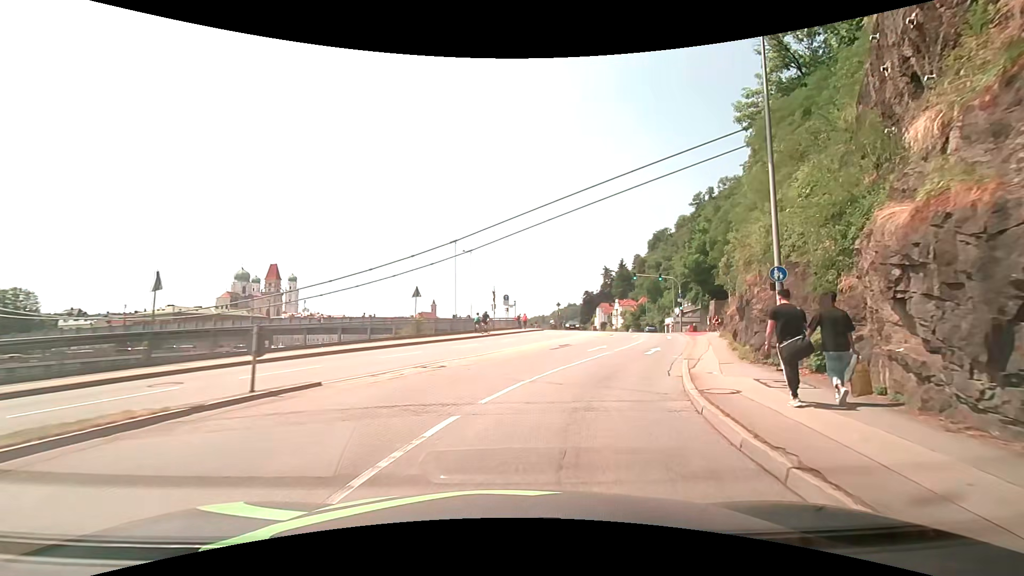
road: primary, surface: asphalt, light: Day
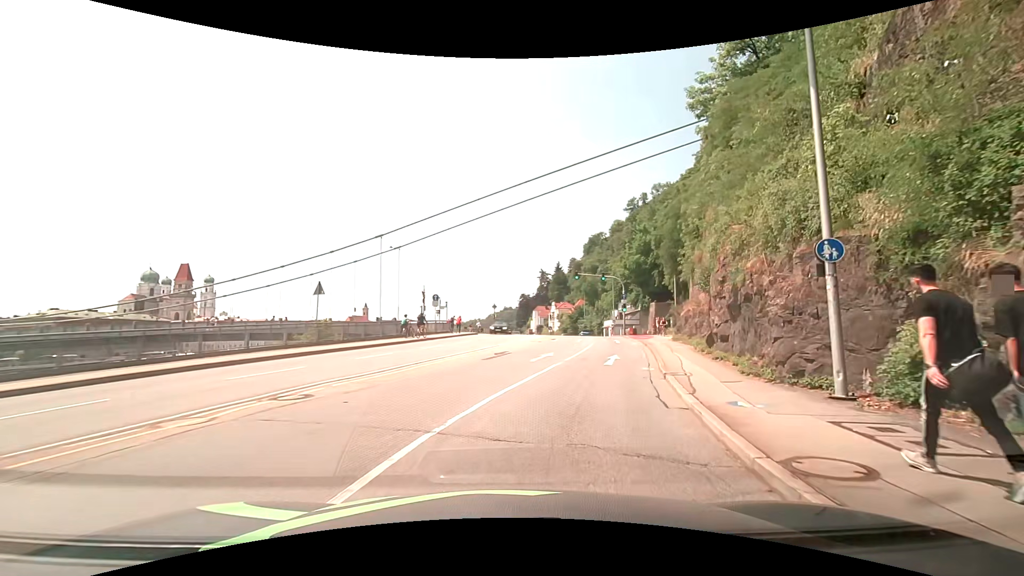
(+0.4, +5.3) m; +8°
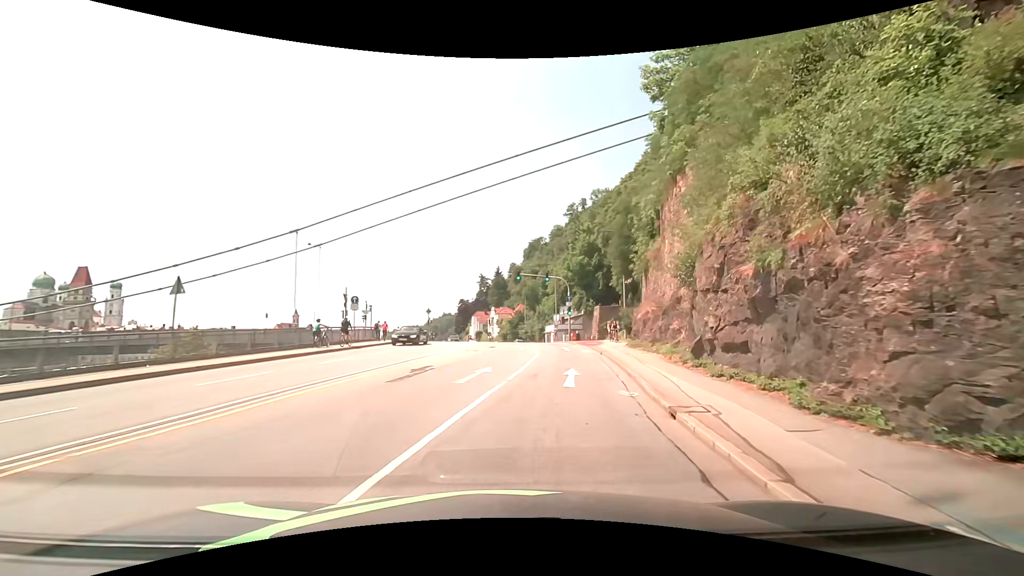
(+0.4, +5.3) m; +7°
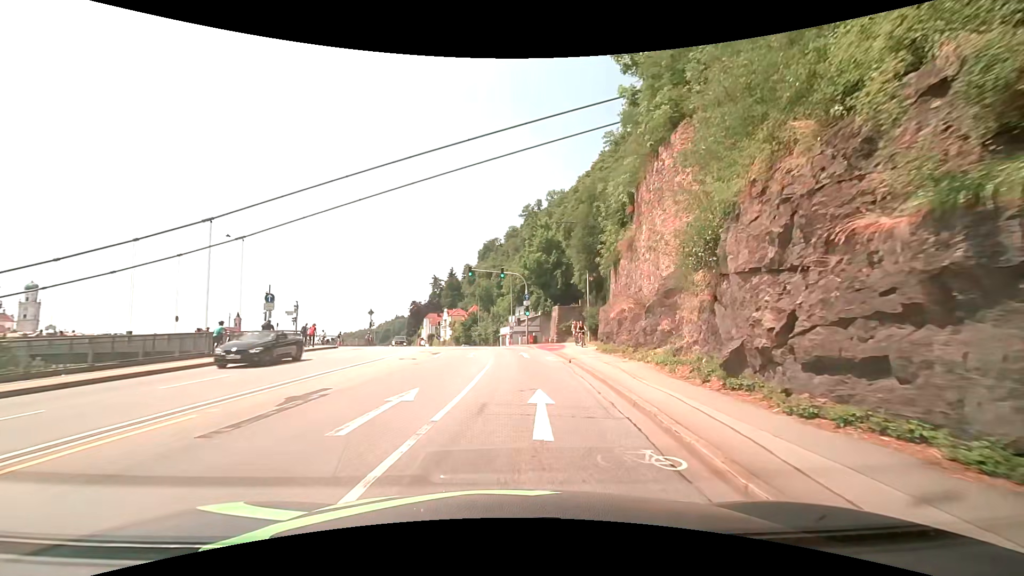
(+0.3, +5.4) m; +7°
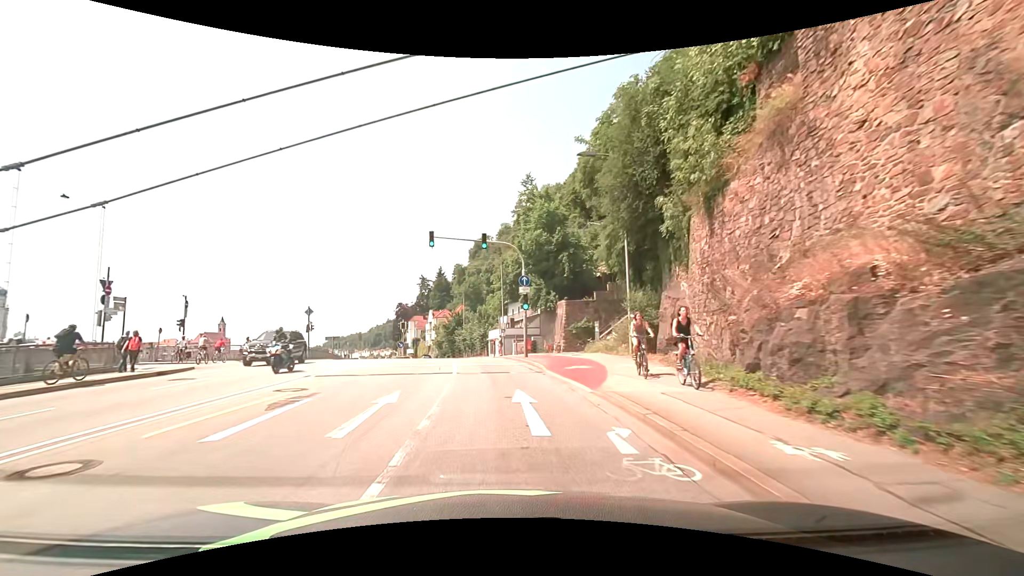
(+0.4, +16.7) m; +1°
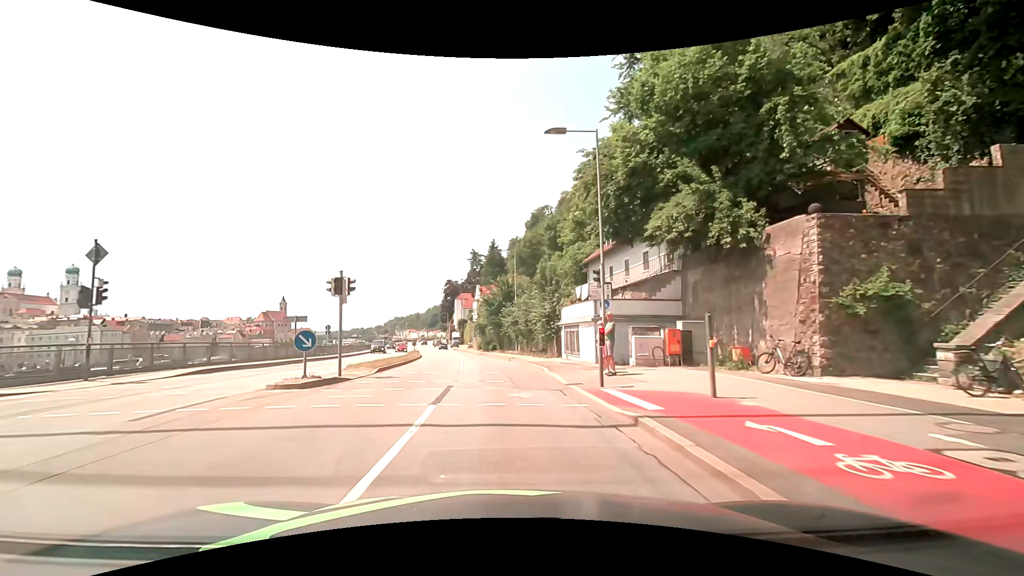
(-2.2, +30.1) m; -7°
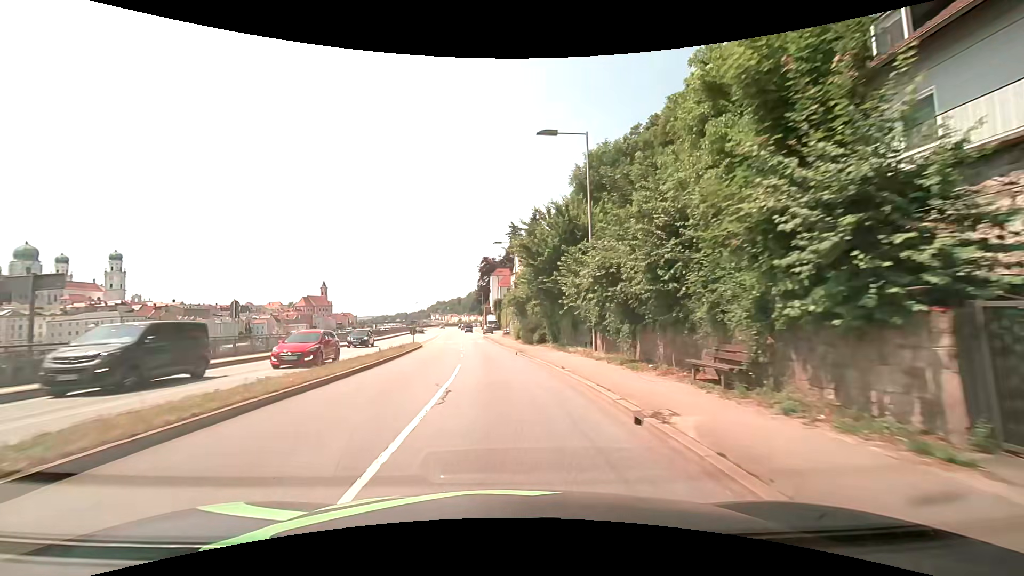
(-0.9, +26.5) m; -4°
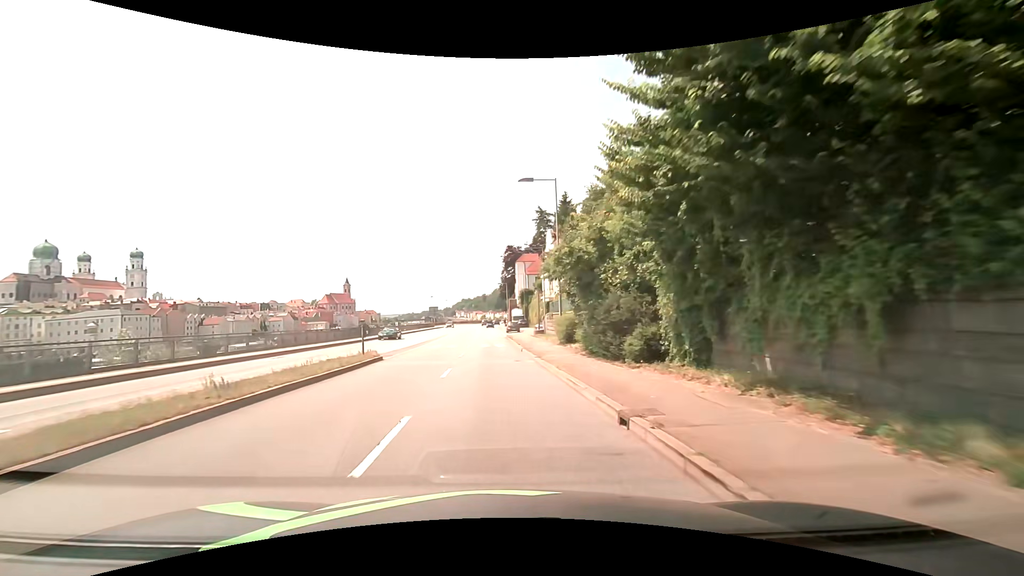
(-0.7, +21.2) m; -3°
(0, +10) (0, +20) (-1, +30) (-1, +40) (-2, +50) (-2, +60) (-3, +70) (-3, +80) (-4, +90) (-4, +100) m
